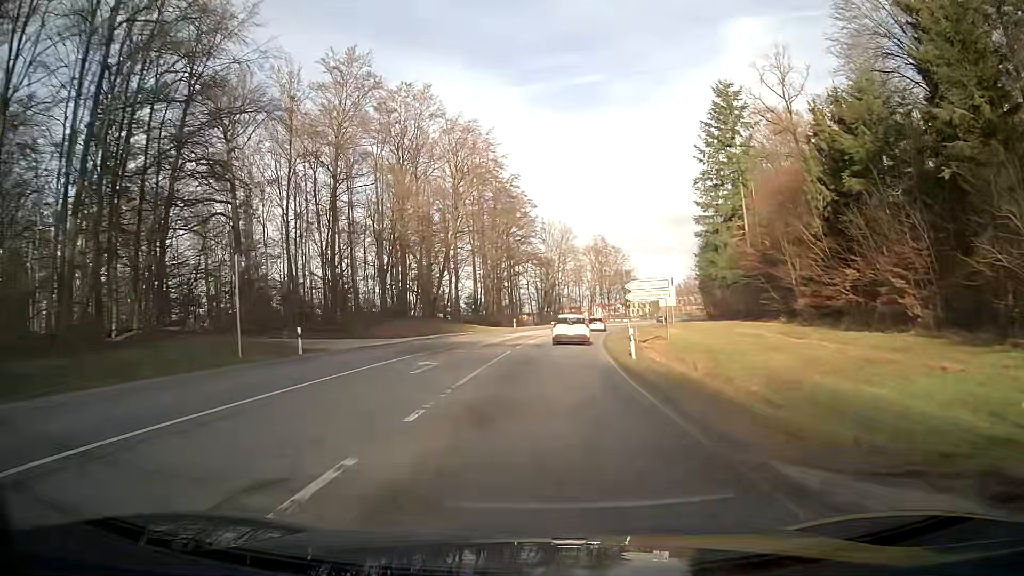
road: secondary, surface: asphalt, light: Day
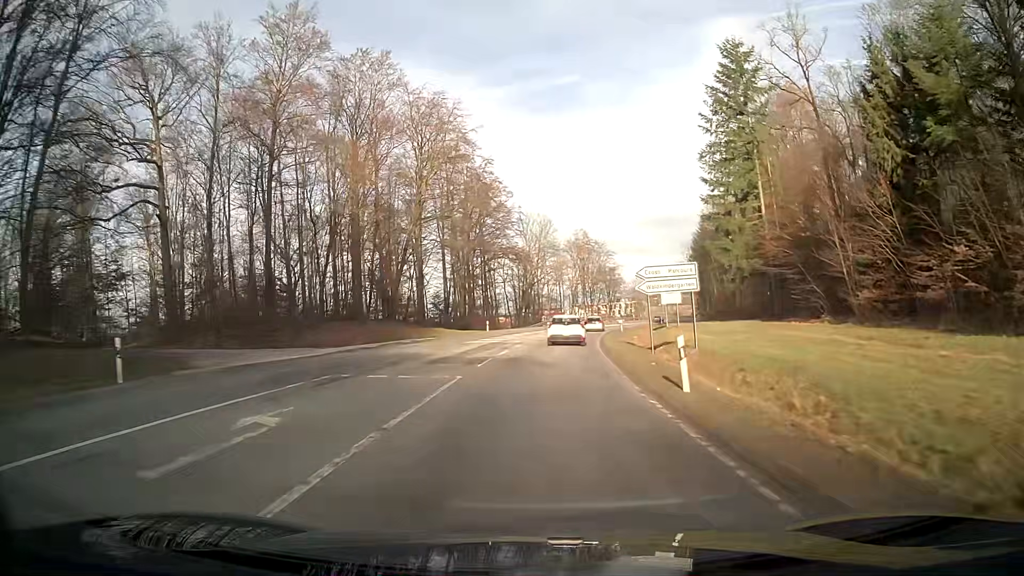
(+0.2, +11.1) m; +2°
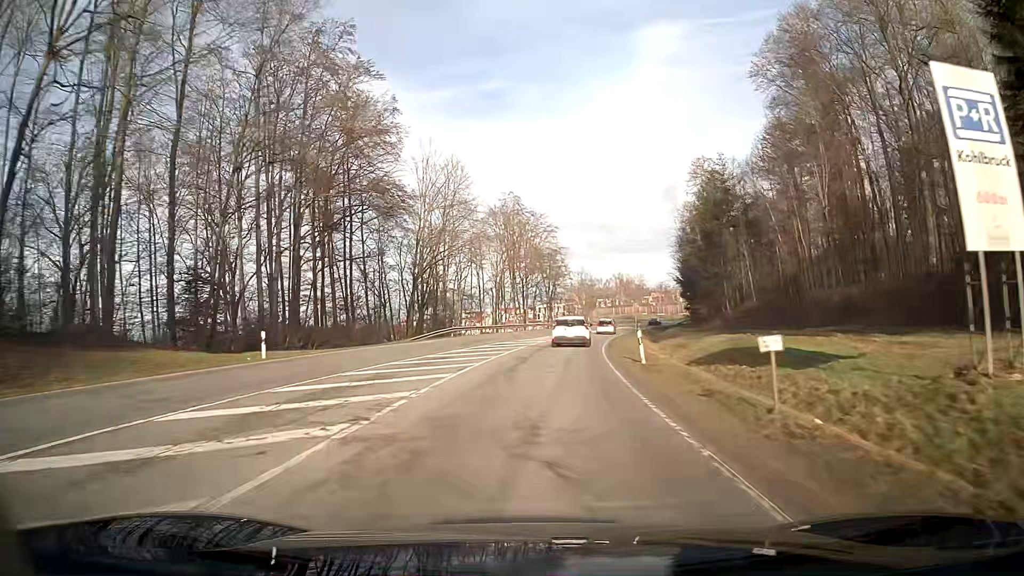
(+2.6, +43.9) m; +6°
